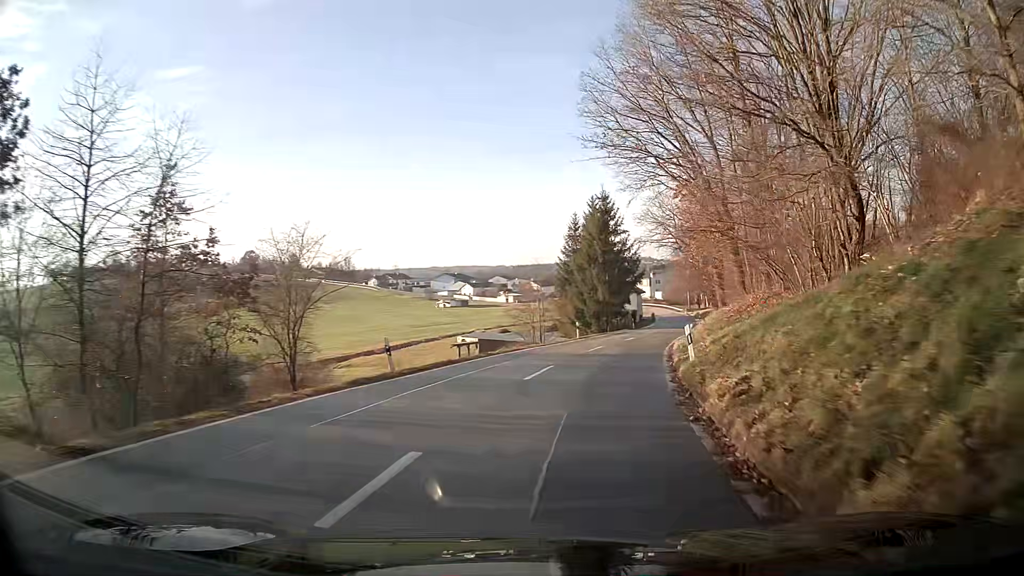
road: tertiary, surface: asphalt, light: Day
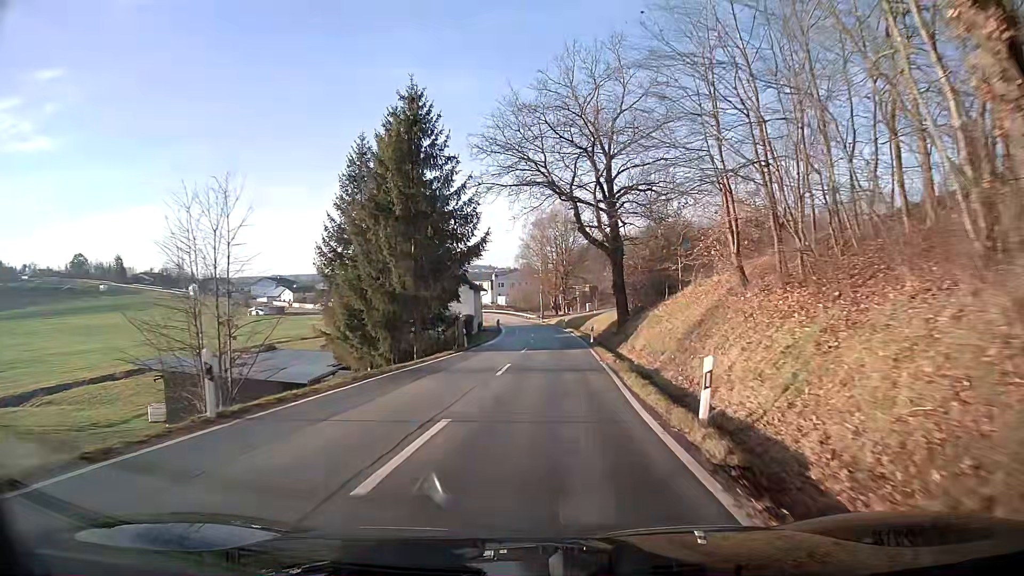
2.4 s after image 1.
(+4.3, +33.2) m; +11°
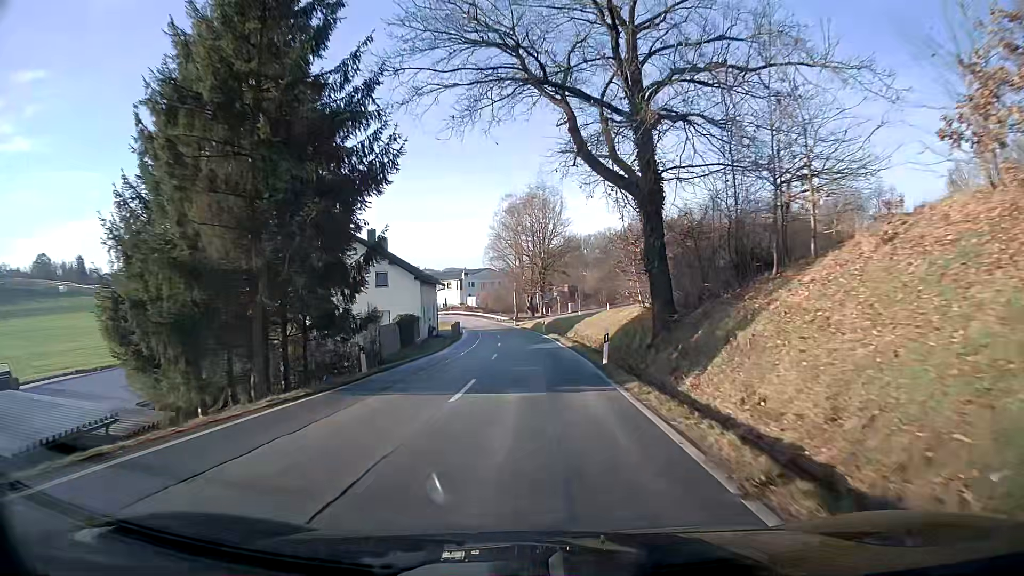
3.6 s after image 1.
(+0.3, +18.0) m; +1°
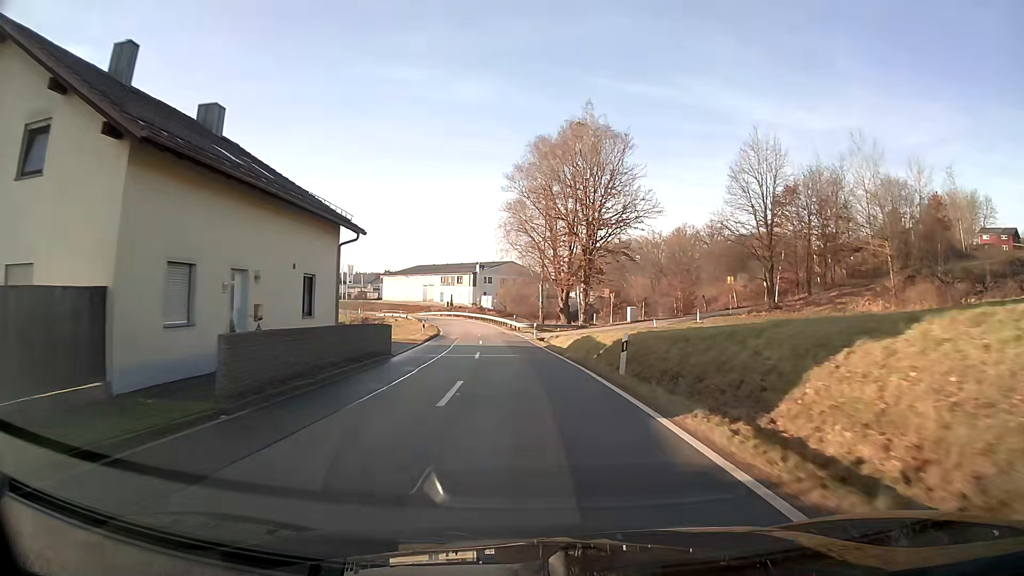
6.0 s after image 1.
(-0.6, +37.9) m; -2°
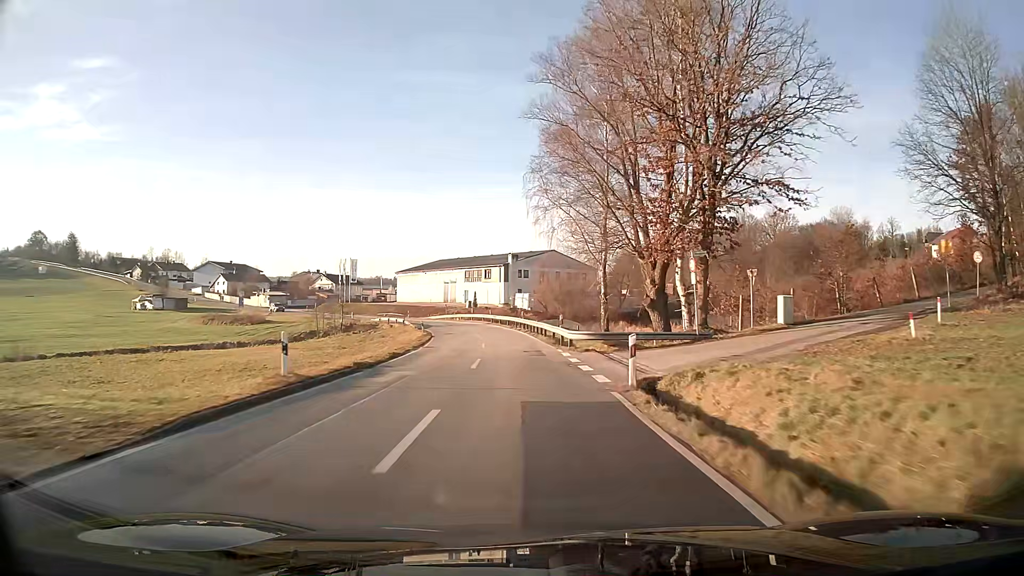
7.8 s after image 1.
(-0.9, +29.0) m; -3°
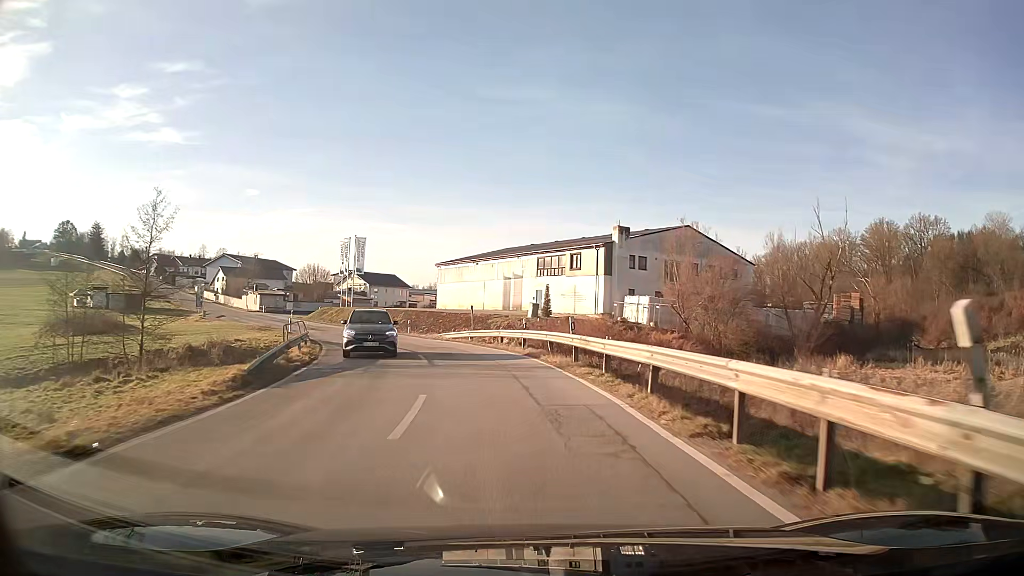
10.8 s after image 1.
(-2.7, +46.7) m; -9°
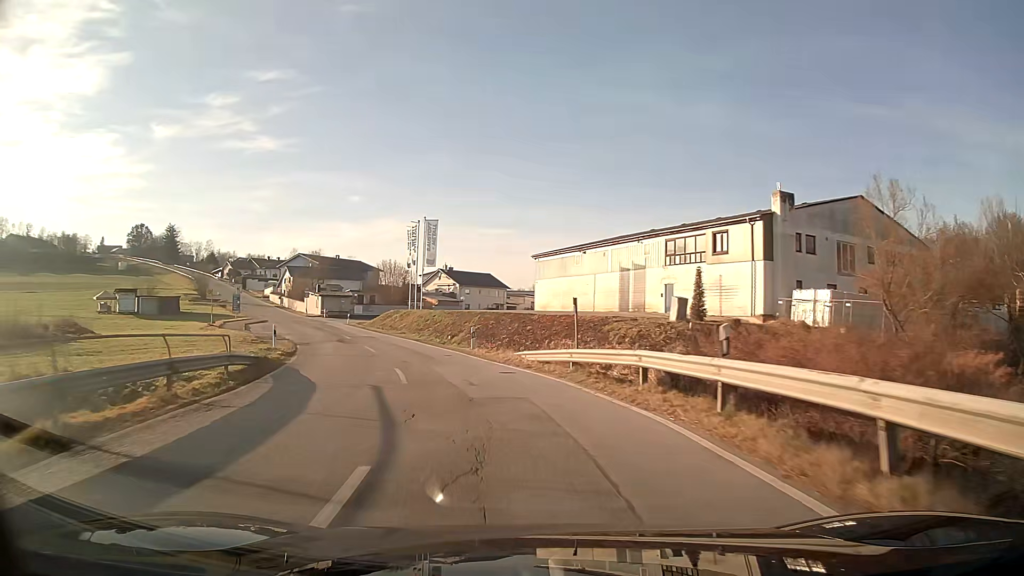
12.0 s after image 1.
(-1.4, +17.7) m; -10°
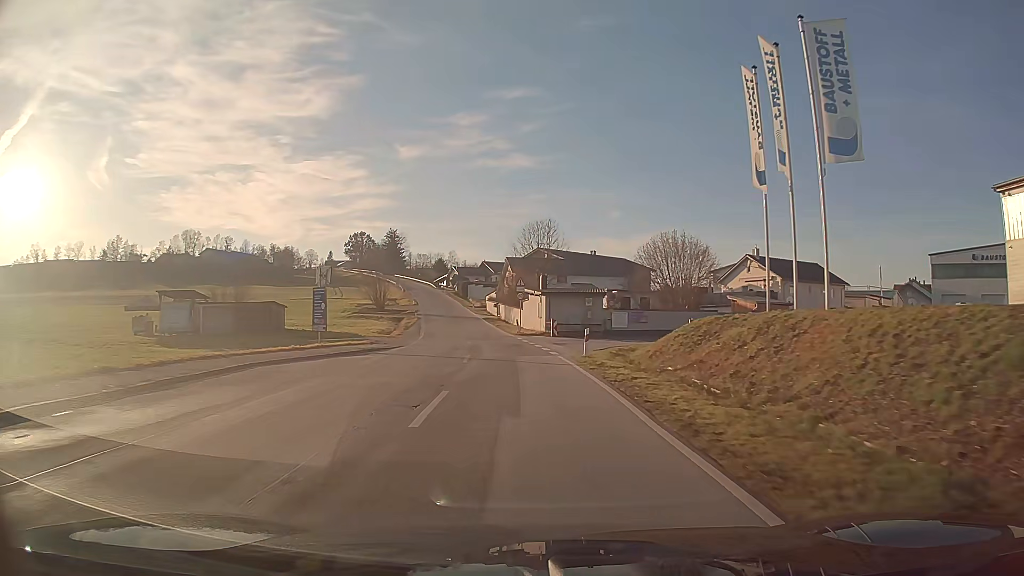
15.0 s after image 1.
(-9.2, +41.2) m; -20°
